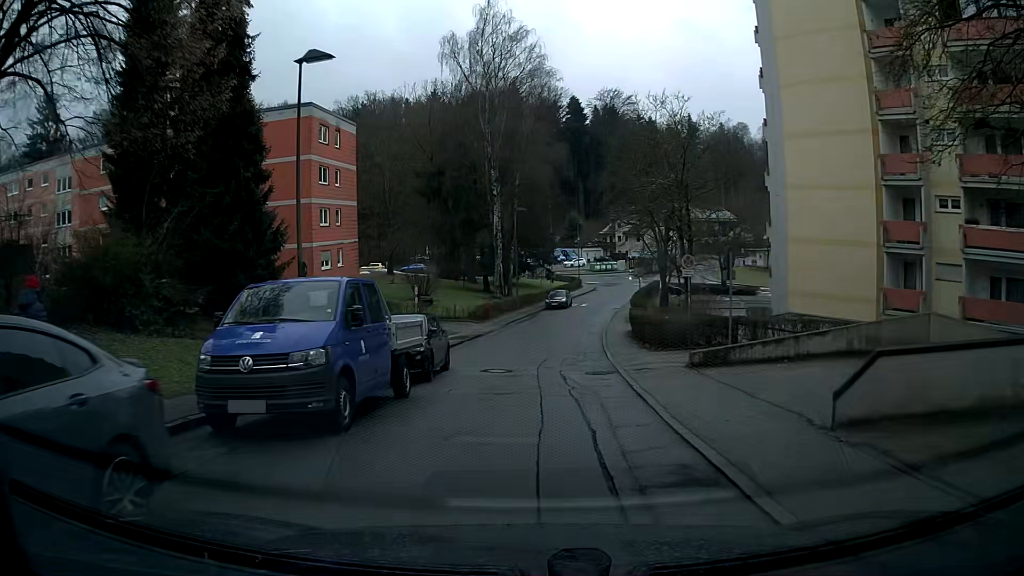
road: residential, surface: asphalt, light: Day
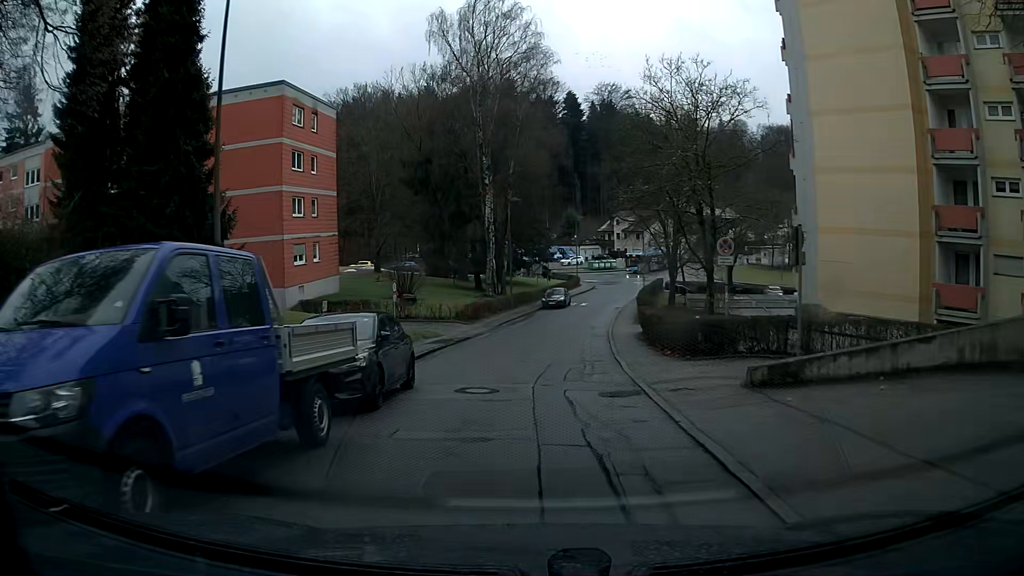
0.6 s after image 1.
(0.0, +4.5) m; +1°
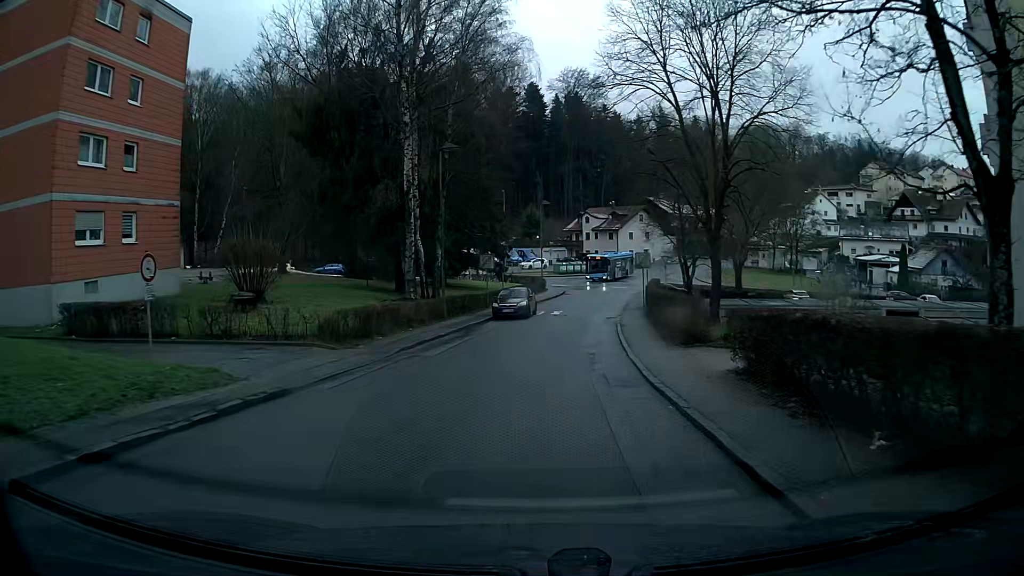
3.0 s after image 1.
(+0.5, +18.2) m; +3°
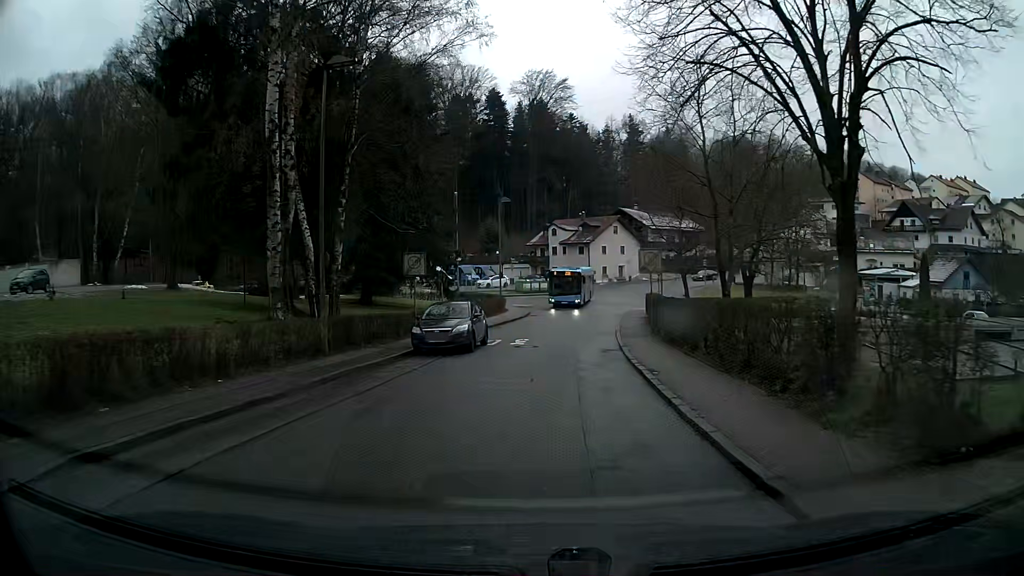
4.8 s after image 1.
(+0.4, +13.1) m; +4°
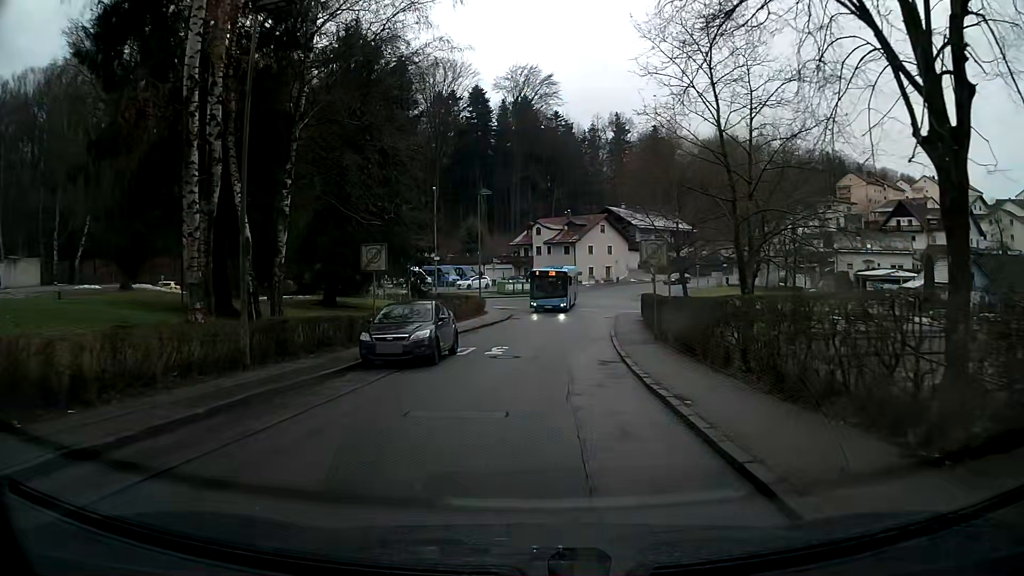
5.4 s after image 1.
(0.0, +4.0) m; +1°
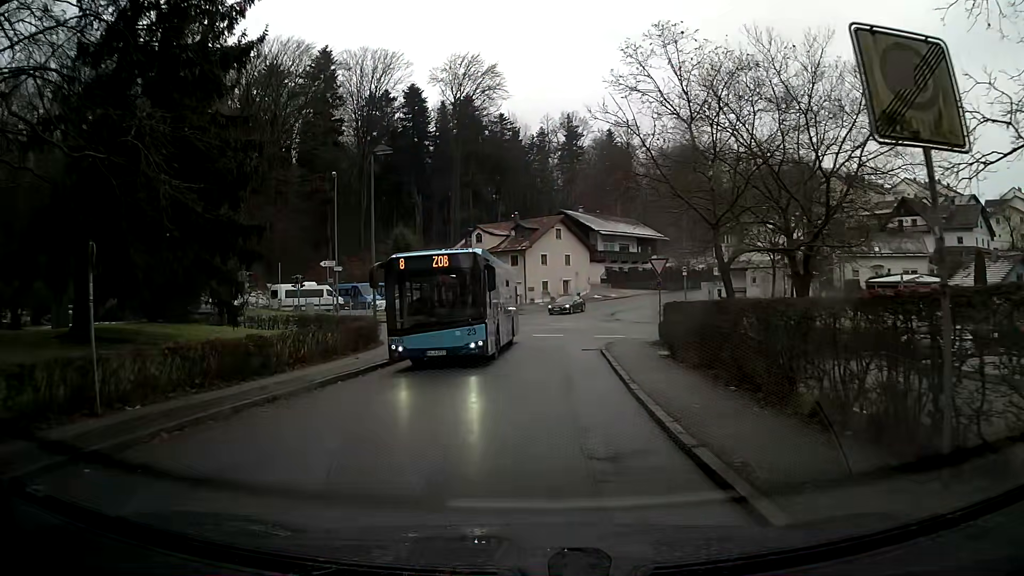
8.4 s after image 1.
(+0.6, +17.1) m; +3°
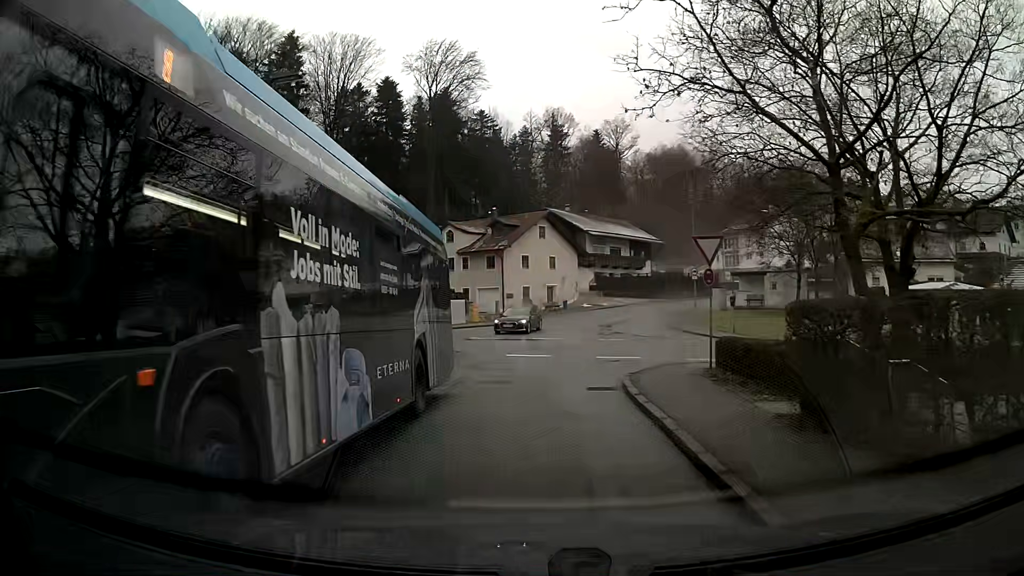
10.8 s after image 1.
(+0.3, +9.9) m; +2°
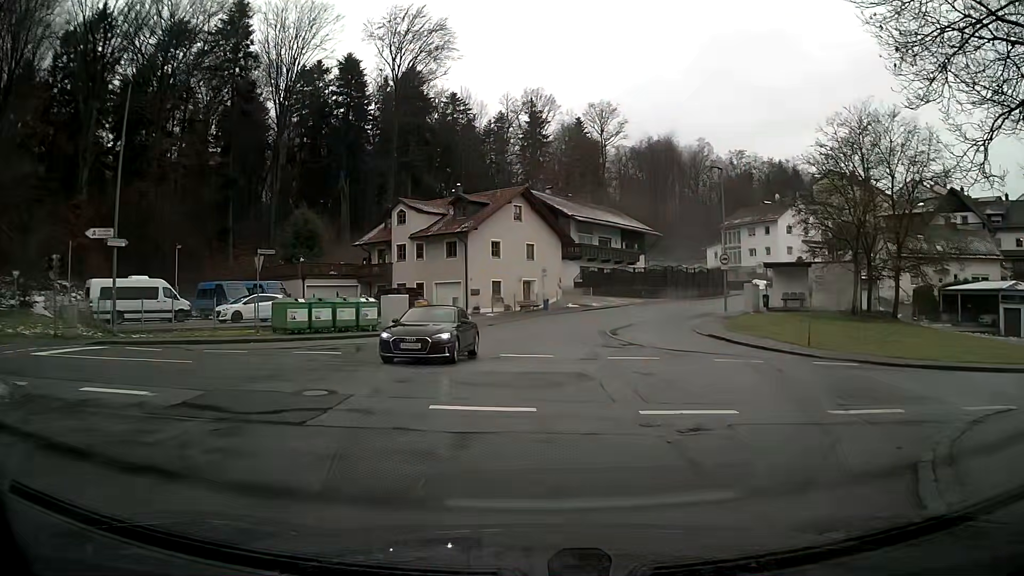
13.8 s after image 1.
(+0.2, +13.0) m; +3°
(+3, +9) (+12, +13) (+22, +13) (+32, +13) (+42, +11) (+51, +7) (+60, +3) (+70, 0) (+79, -3) (+89, -5) m
